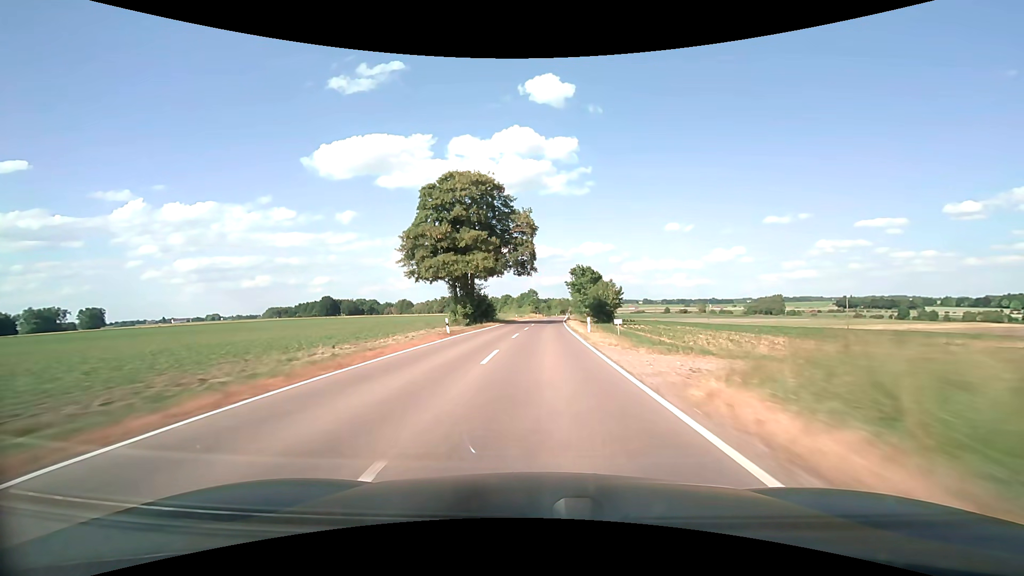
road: secondary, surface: asphalt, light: Day
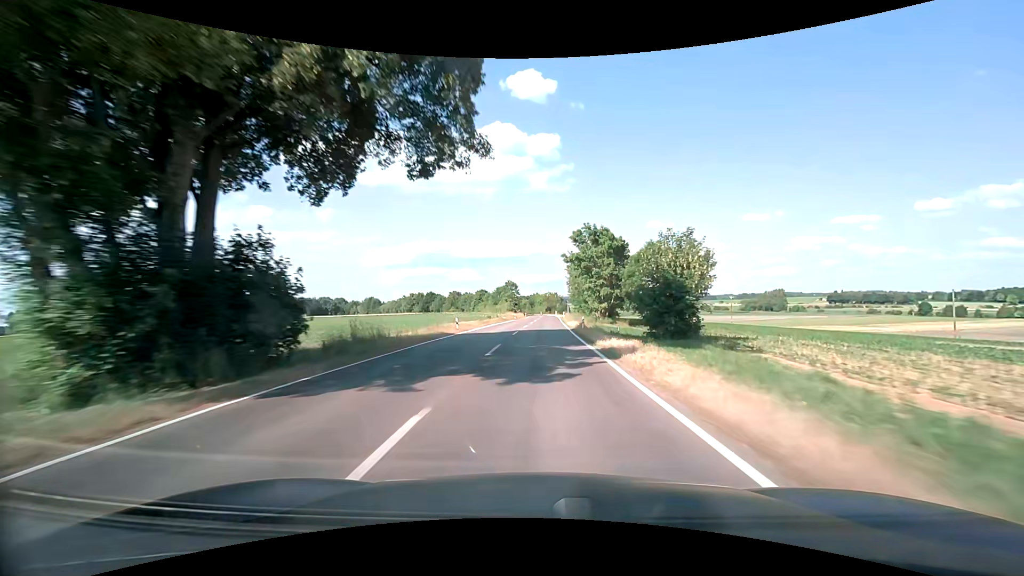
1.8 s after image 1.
(+0.8, +45.9) m; +2°
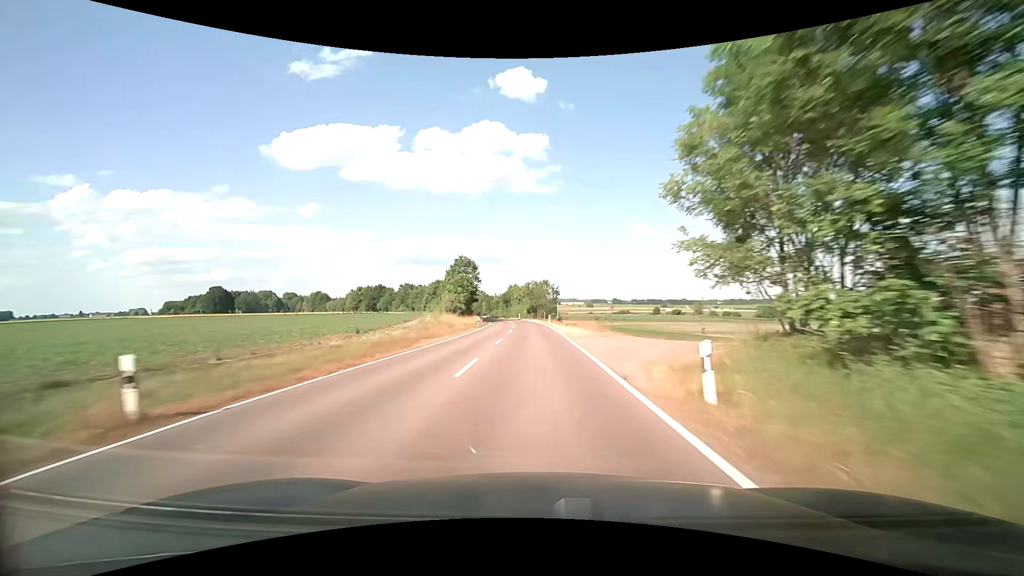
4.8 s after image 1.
(+1.6, +76.0) m; +2°
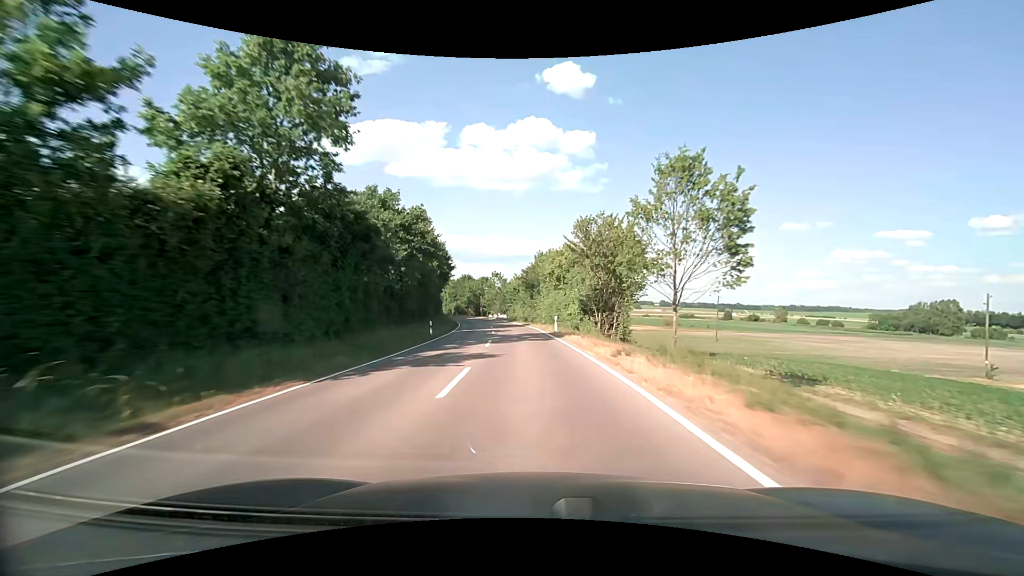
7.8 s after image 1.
(-2.4, +74.5) m; -5°
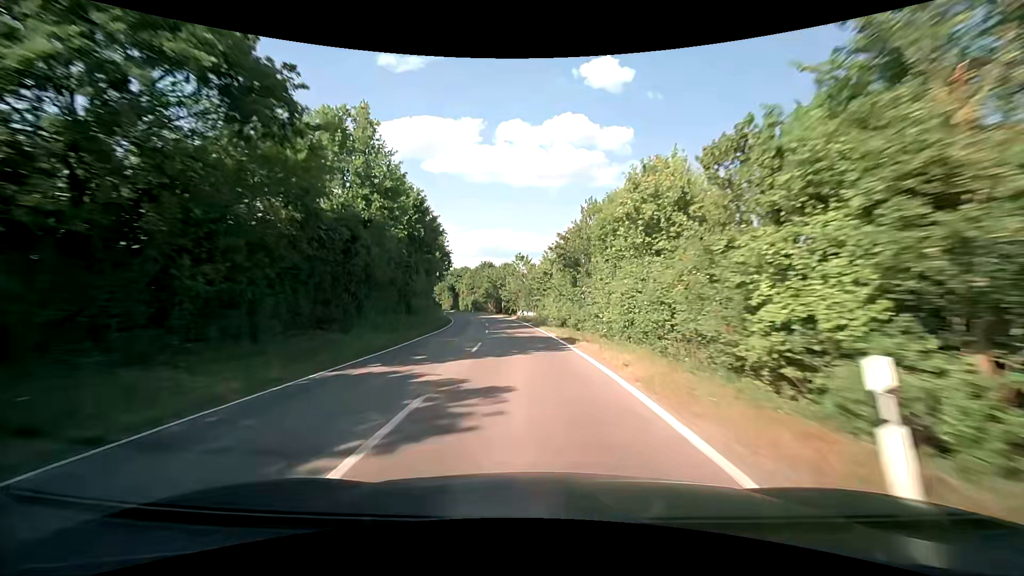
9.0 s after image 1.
(-0.9, +28.6) m; -4°
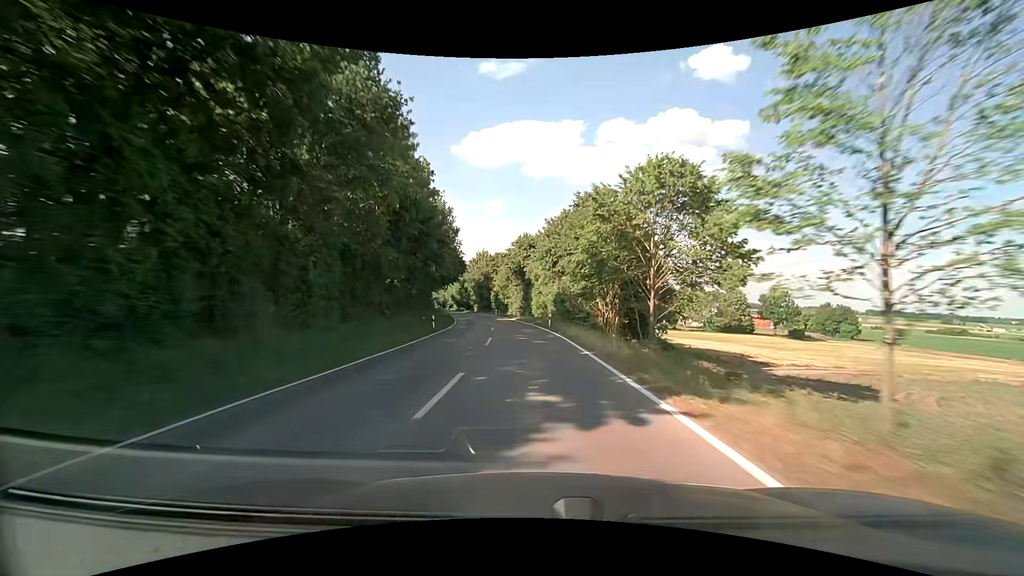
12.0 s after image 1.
(-7.1, +68.7) m; -12°
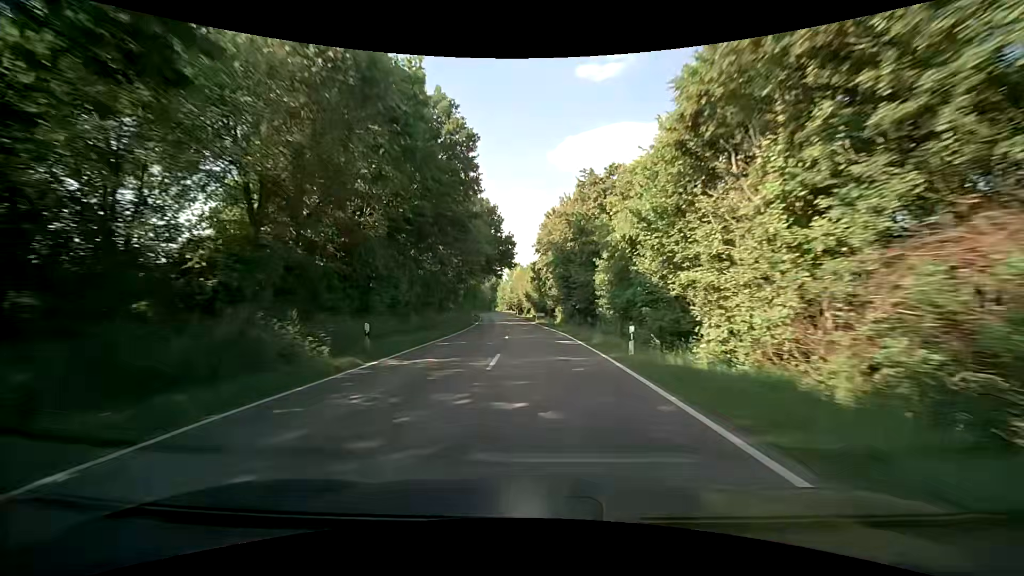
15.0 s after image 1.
(-6.4, +66.9) m; -11°
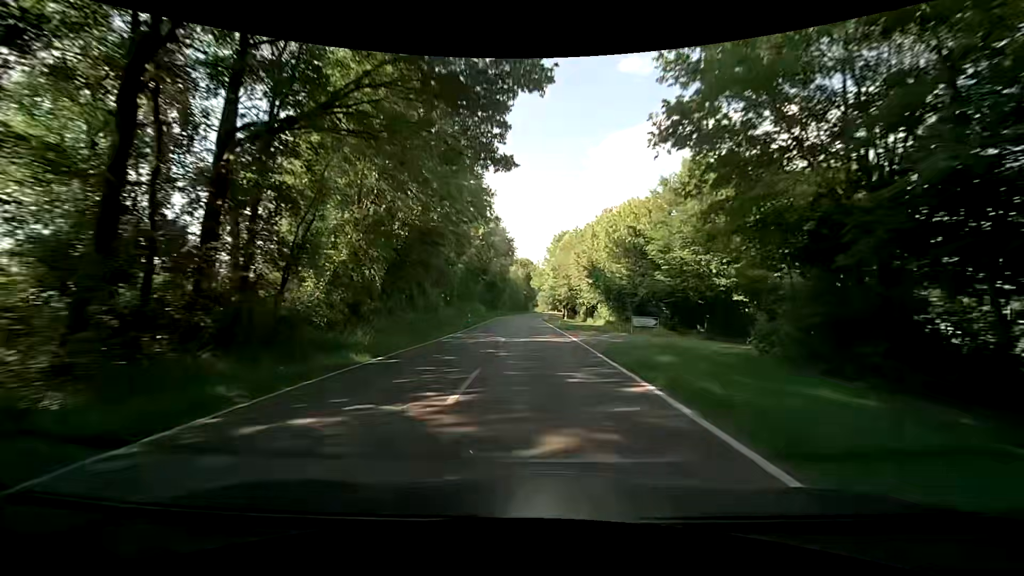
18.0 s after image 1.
(-2.8, +64.0) m; -5°
(0, +10) (0, +20) (0, +30) (-1, +40) (-1, +50) (-1, +60) (-1, +70) (-2, +80) (-2, +90) (-1, +100) m
